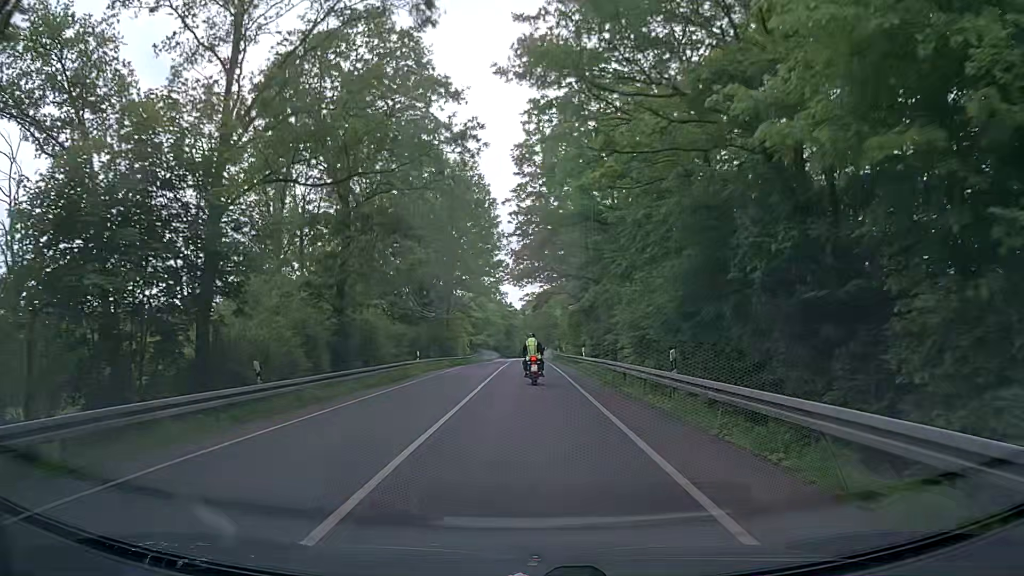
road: secondary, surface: asphalt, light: Day
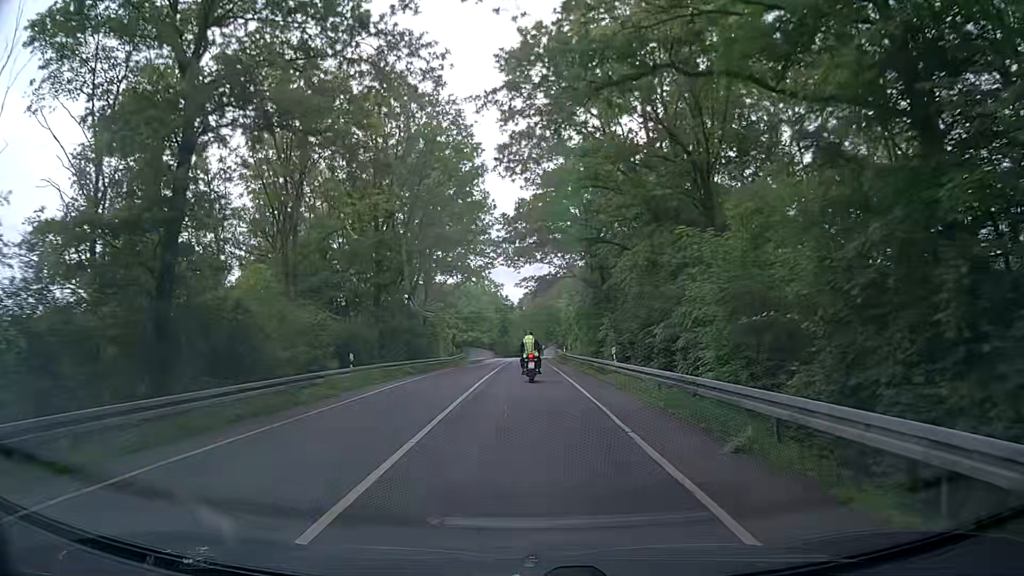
(0.0, +15.0) m; +1°
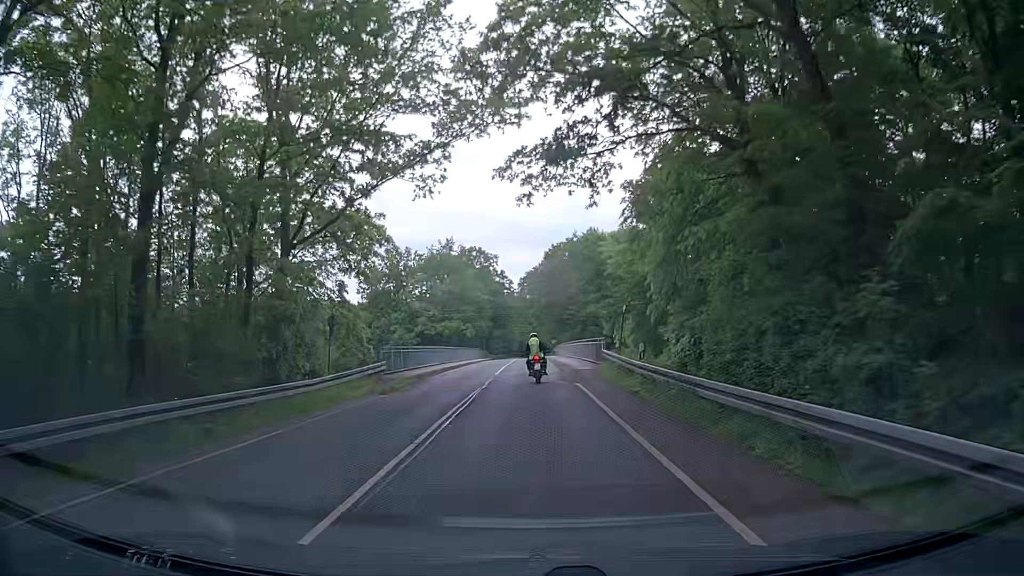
(-0.4, +37.9) m; -1°
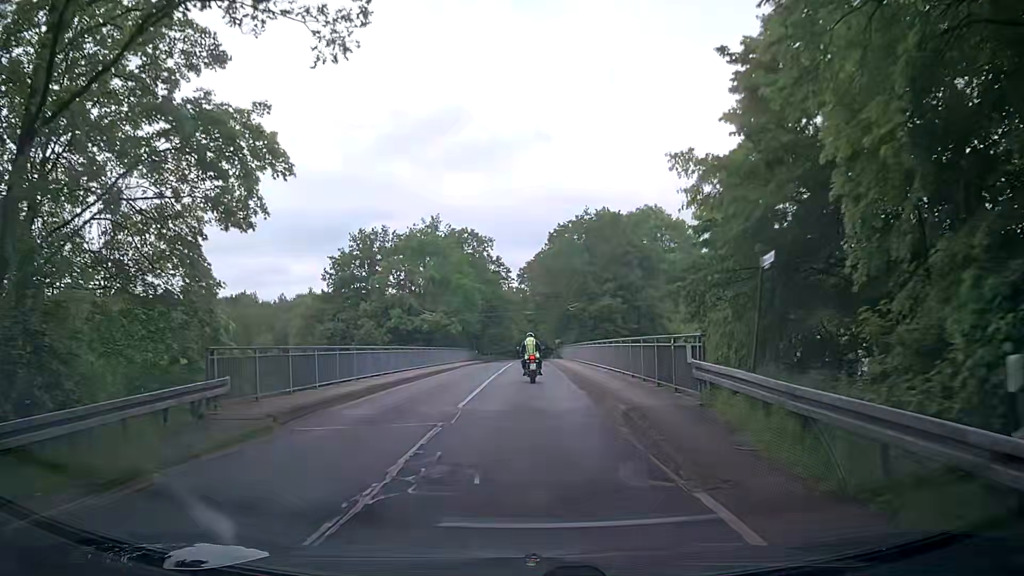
(+0.1, +15.6) m; 0°
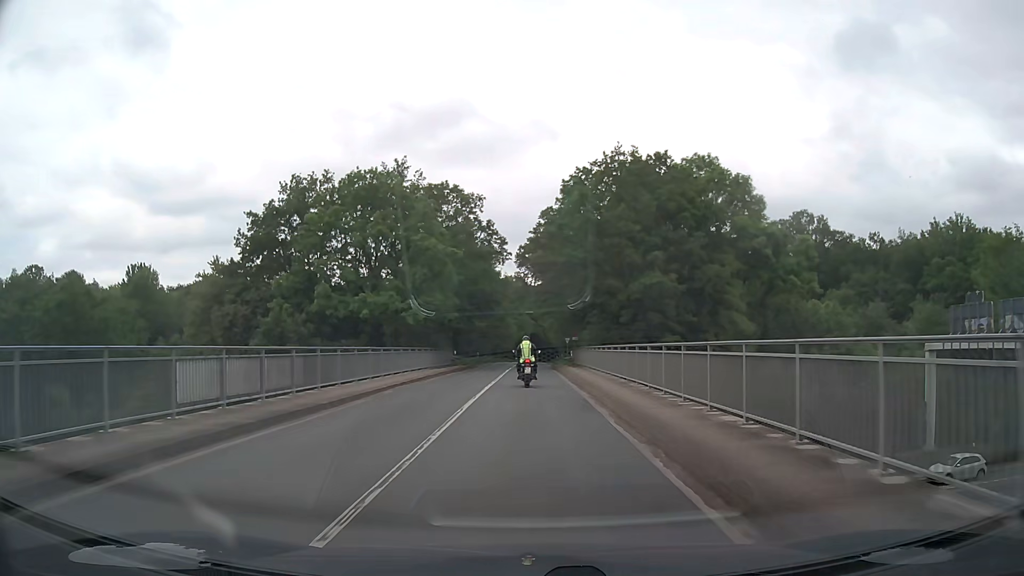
(+0.2, +23.6) m; 0°
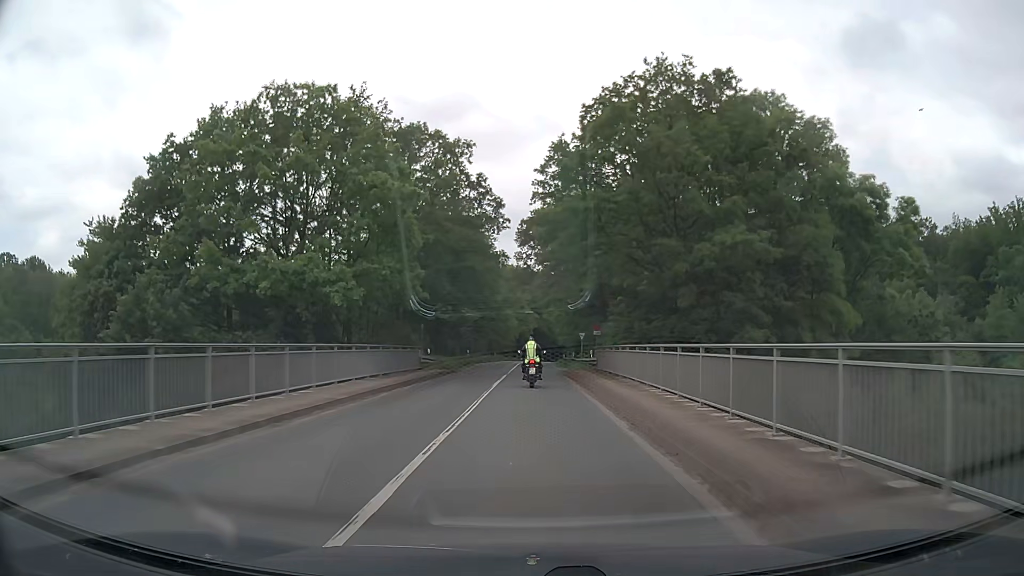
(0.0, +15.8) m; 0°
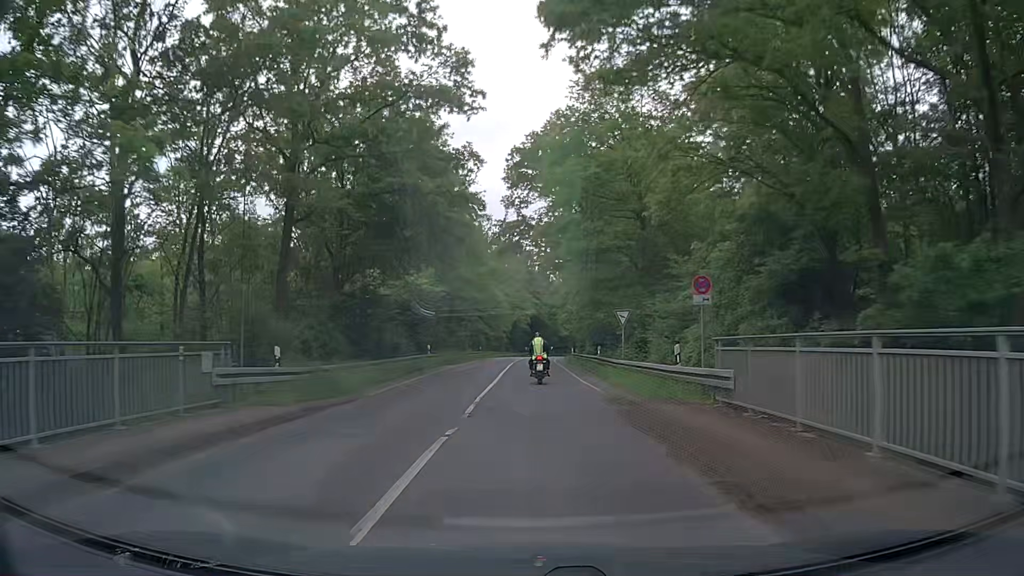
(+0.1, +23.9) m; 0°
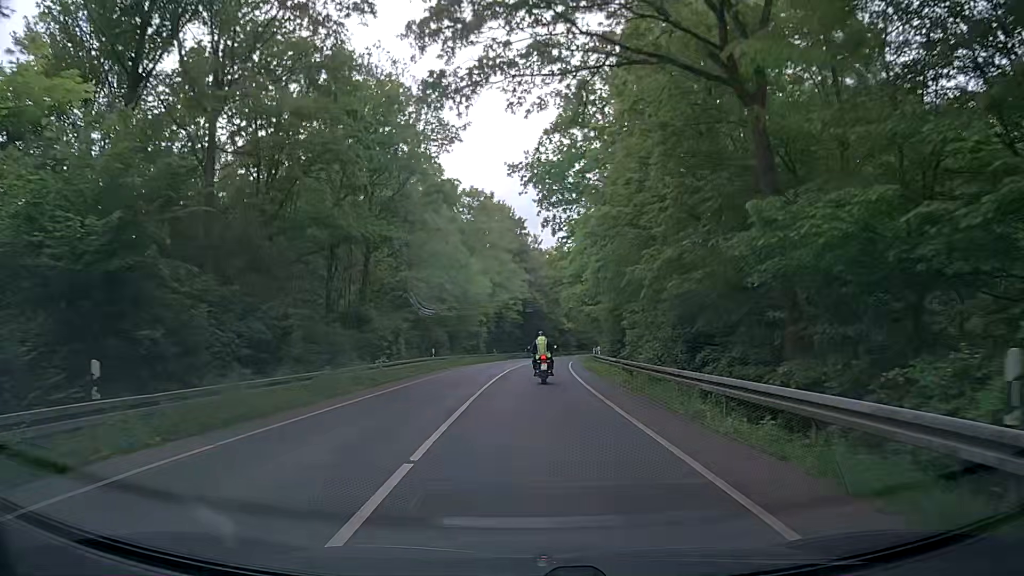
(+0.2, +32.4) m; 0°
(0, +10) (0, +20) (+1, +30) (+1, +40) (+2, +50) (+3, +60) (+4, +70) (+5, +80) (+7, +90) (+9, +99) m
